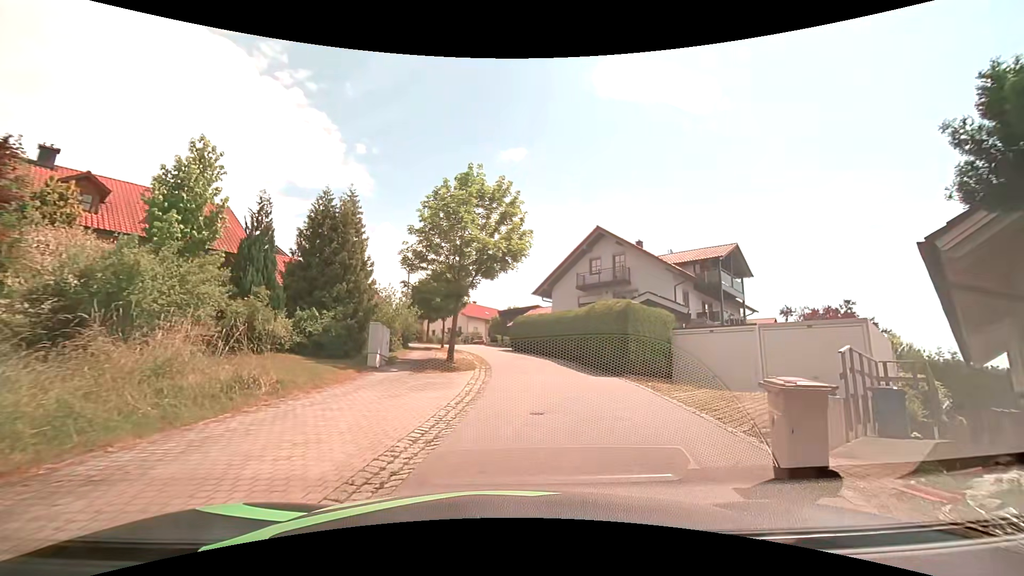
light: Day
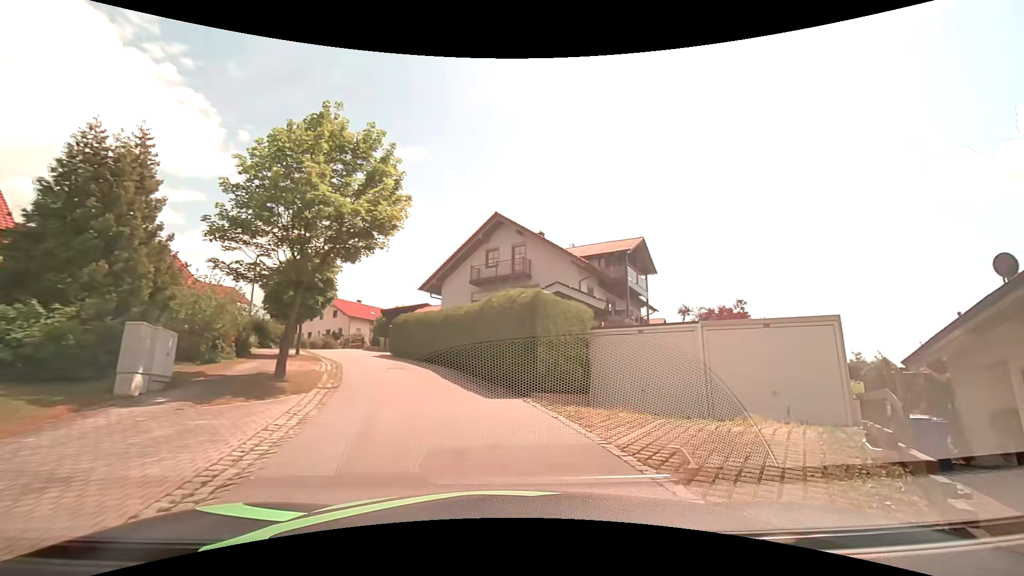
(+0.6, +5.1) m; +14°
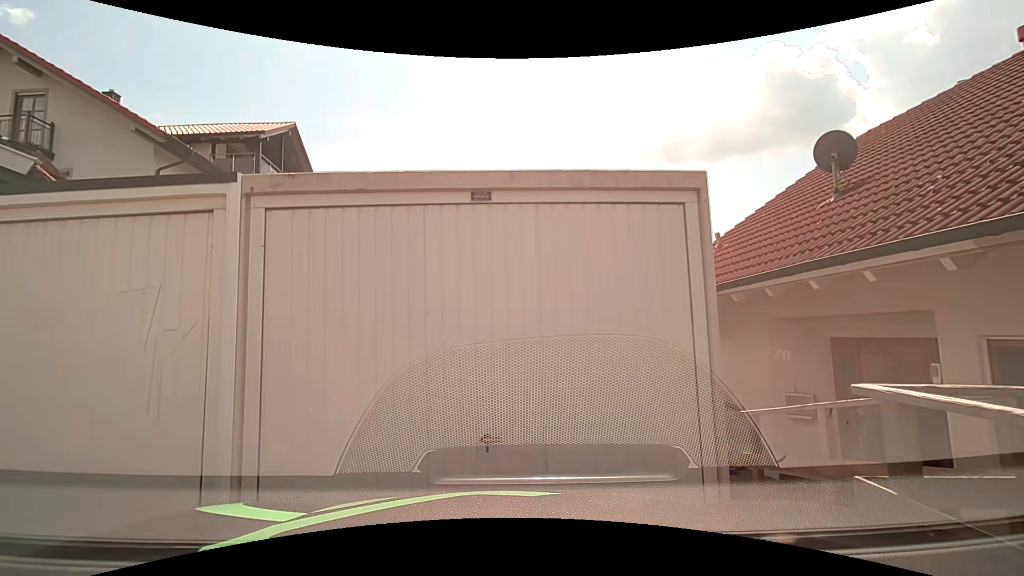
(+3.2, +9.1) m; +31°
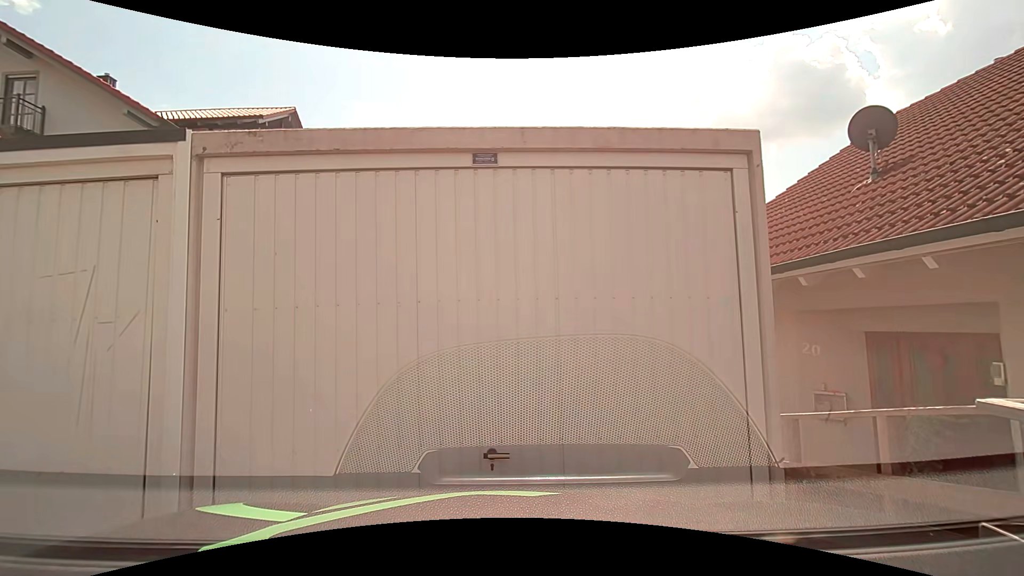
(0.0, +0.5) m; 0°
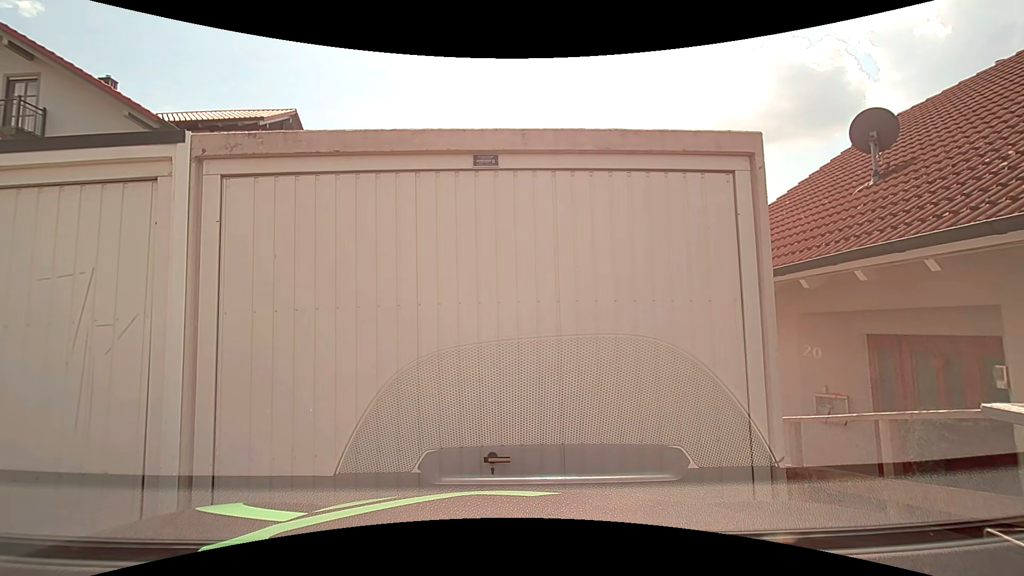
(0.0, +0.1) m; 0°
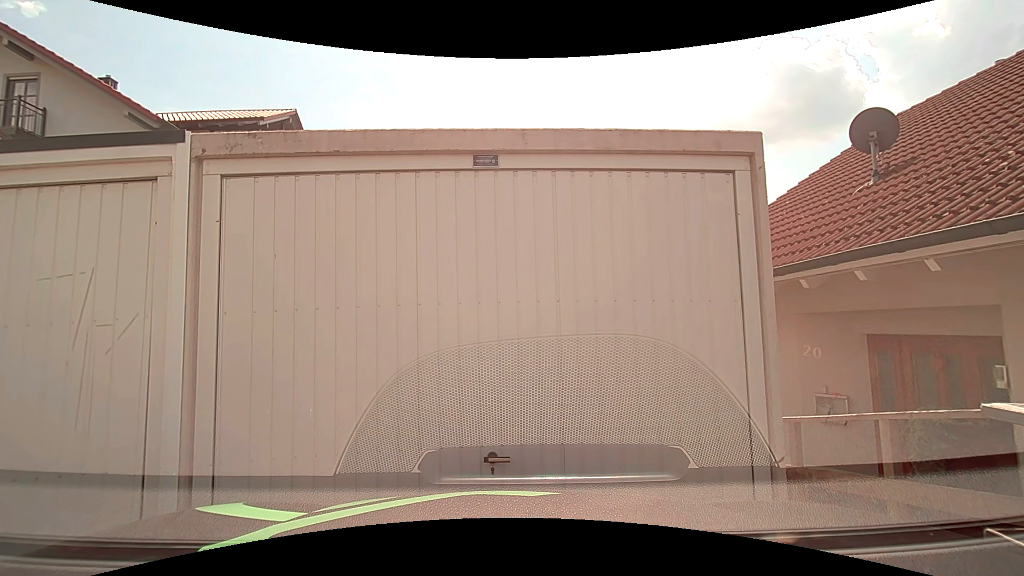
(0.0, 0.0) m; 0°
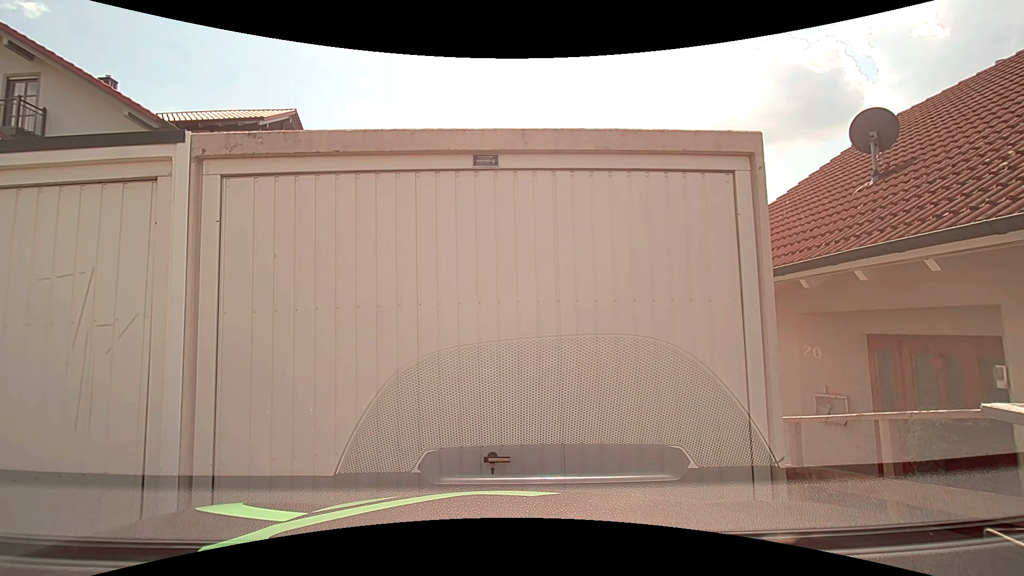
(0.0, 0.0) m; 0°
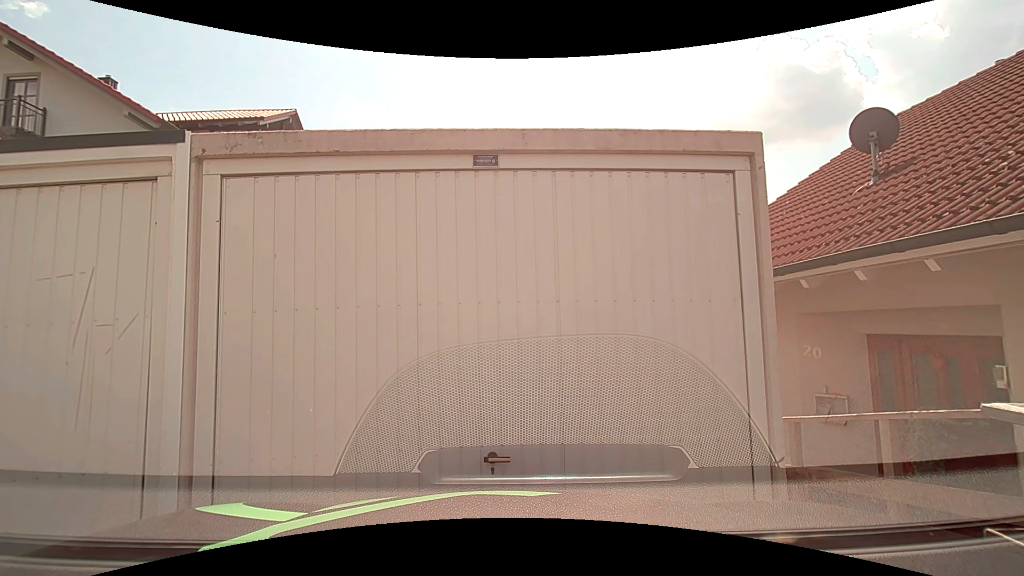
(0.0, 0.0) m; 0°
